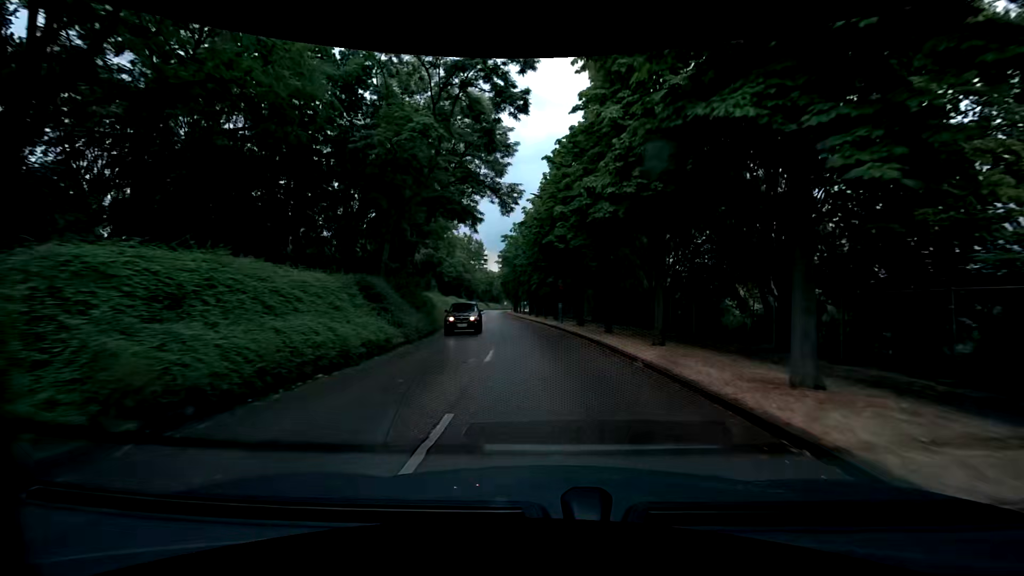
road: tertiary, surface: asphalt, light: Day
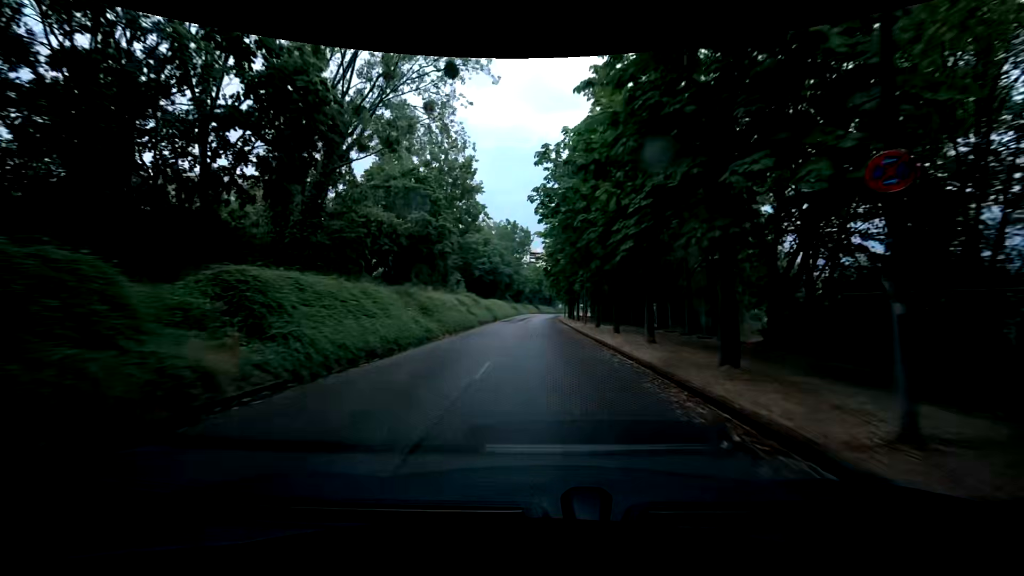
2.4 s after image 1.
(-0.9, +29.8) m; -4°
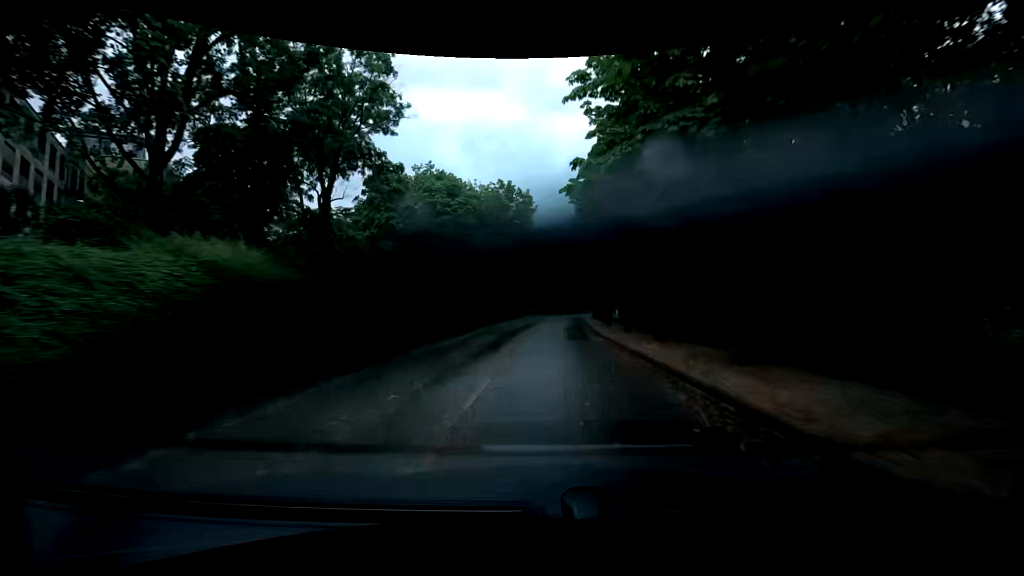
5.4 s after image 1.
(-1.8, +38.9) m; -3°
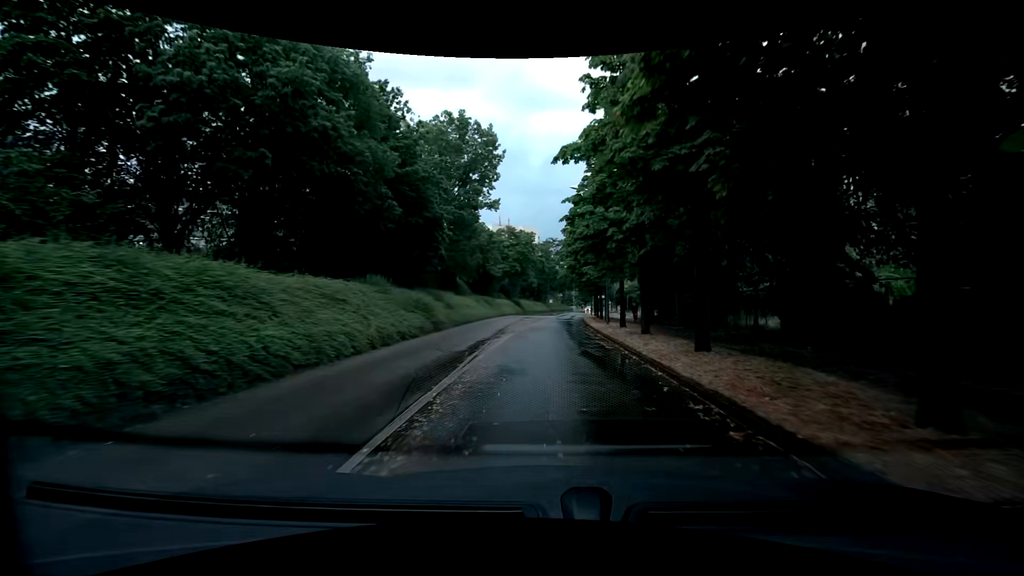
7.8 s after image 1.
(+0.5, +30.4) m; +2°
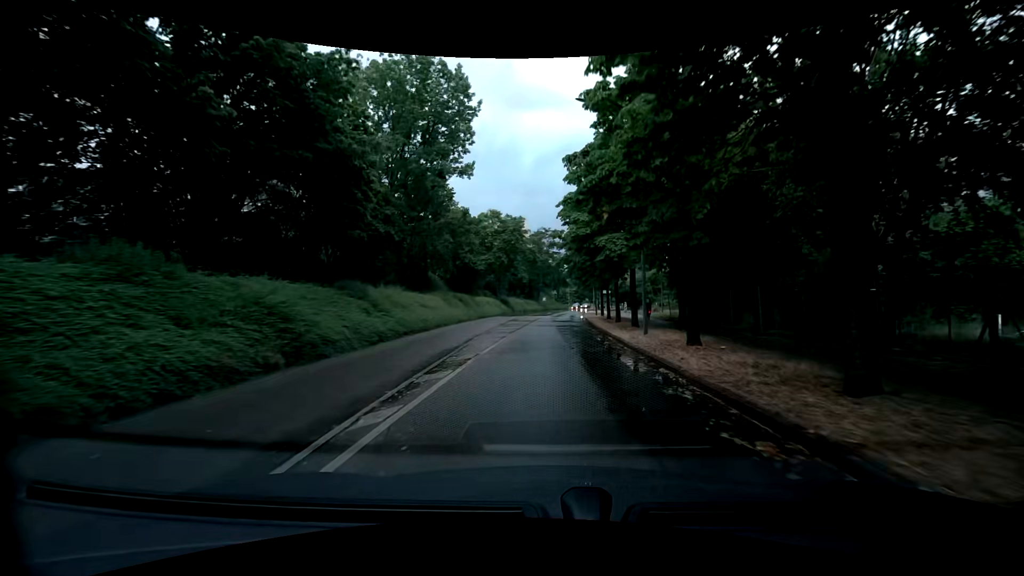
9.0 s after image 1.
(+0.2, +13.8) m; 0°
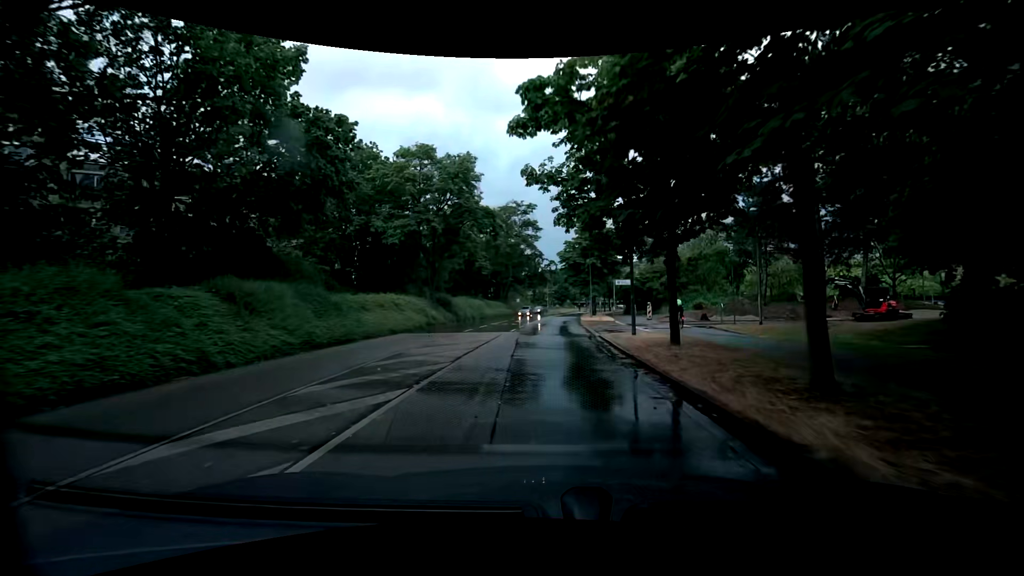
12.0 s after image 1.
(+0.3, +31.2) m; +1°
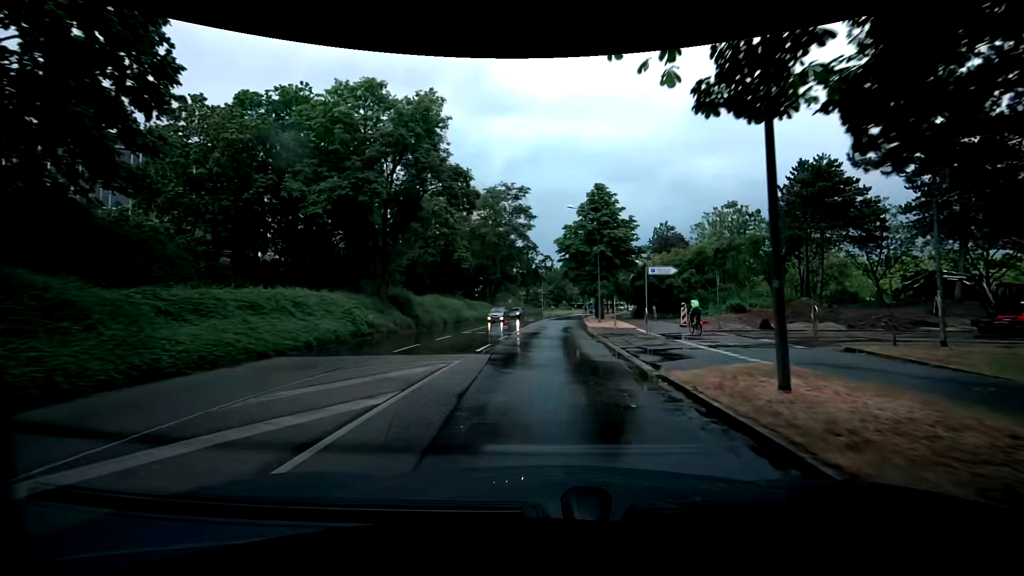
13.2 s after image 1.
(+0.3, +12.2) m; +1°
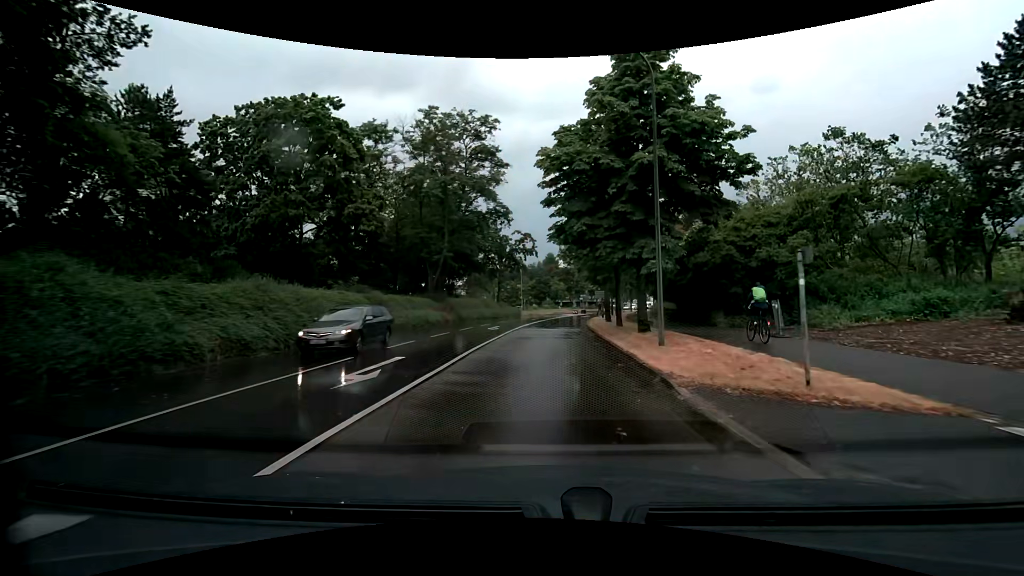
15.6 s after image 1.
(+0.4, +24.8) m; +1°
(0, +10) (0, +20) (+1, +30) (+2, +40) (+3, +50) (+5, +60) (+7, +69) (+10, +79) (+12, +89) (+15, +98) m
